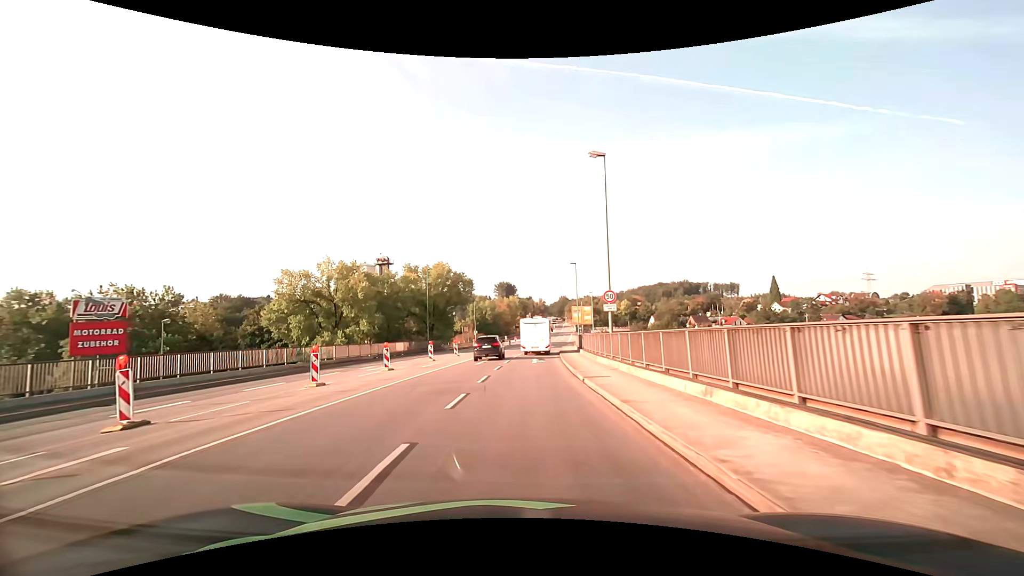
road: primary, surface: asphalt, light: Day
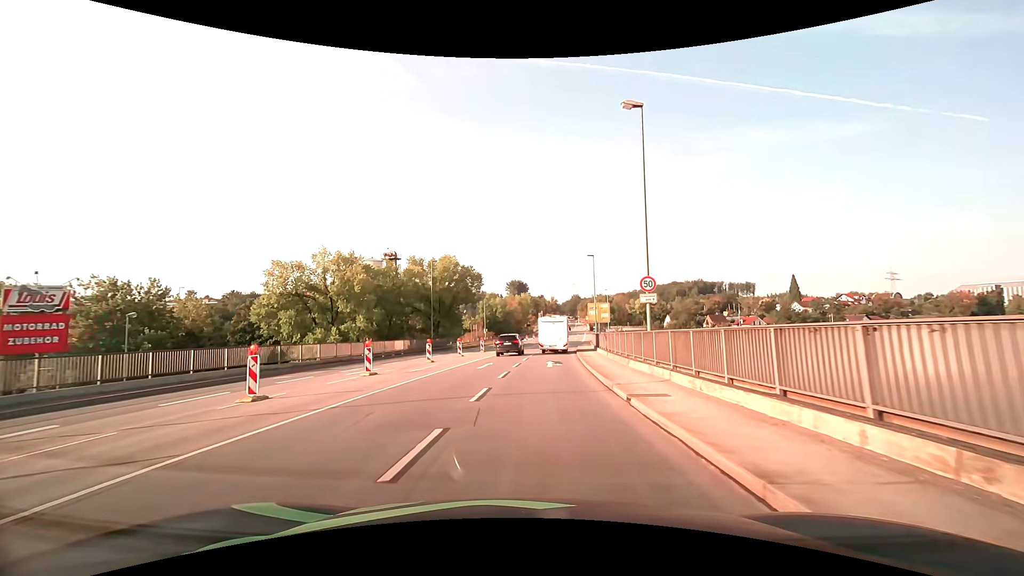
(-0.1, +5.1) m; -1°
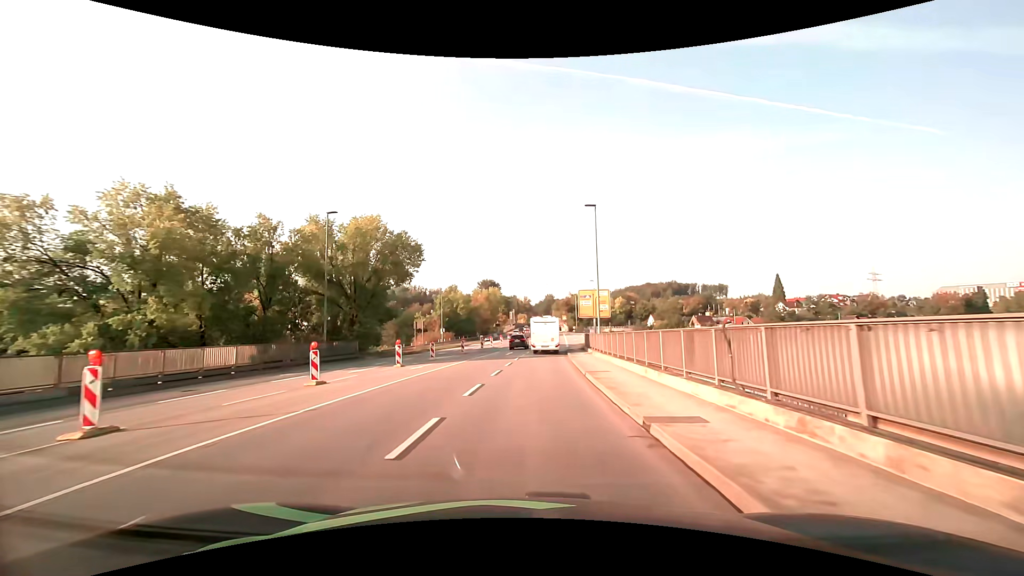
(+0.8, +22.9) m; +3°
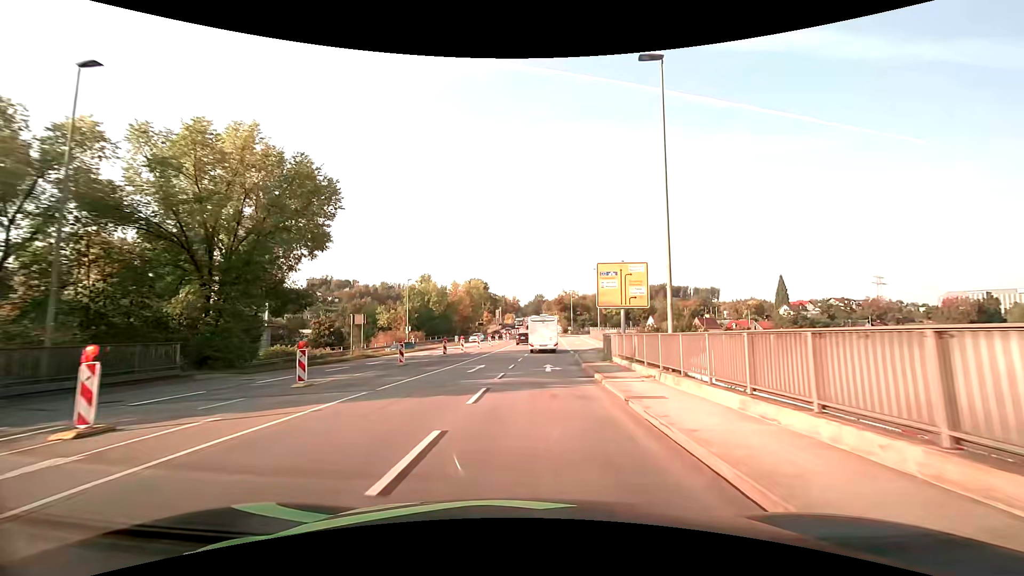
(+0.1, +19.0) m; +1°
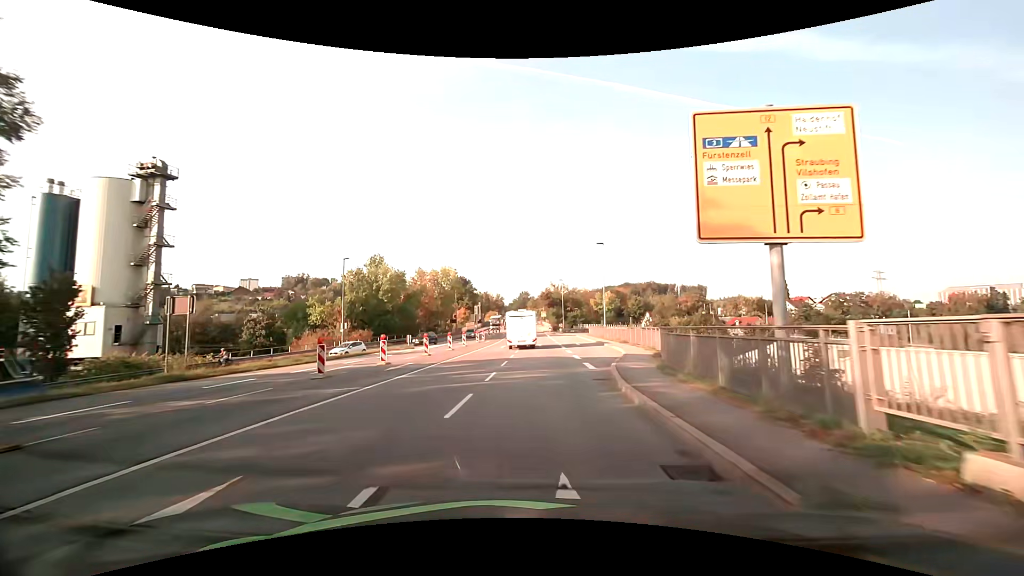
(+0.4, +20.1) m; +1°
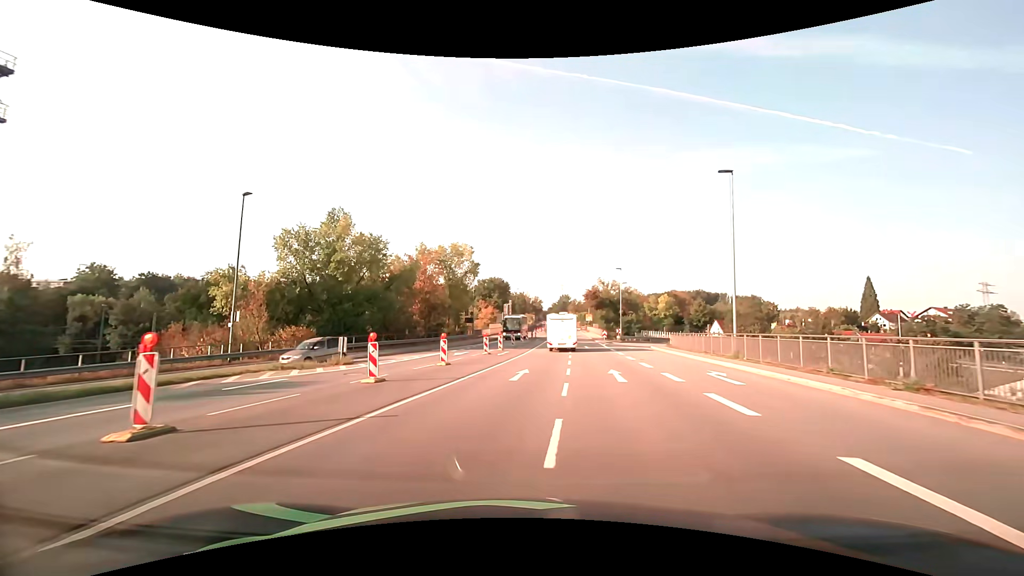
(-0.4, +26.3) m; -4°
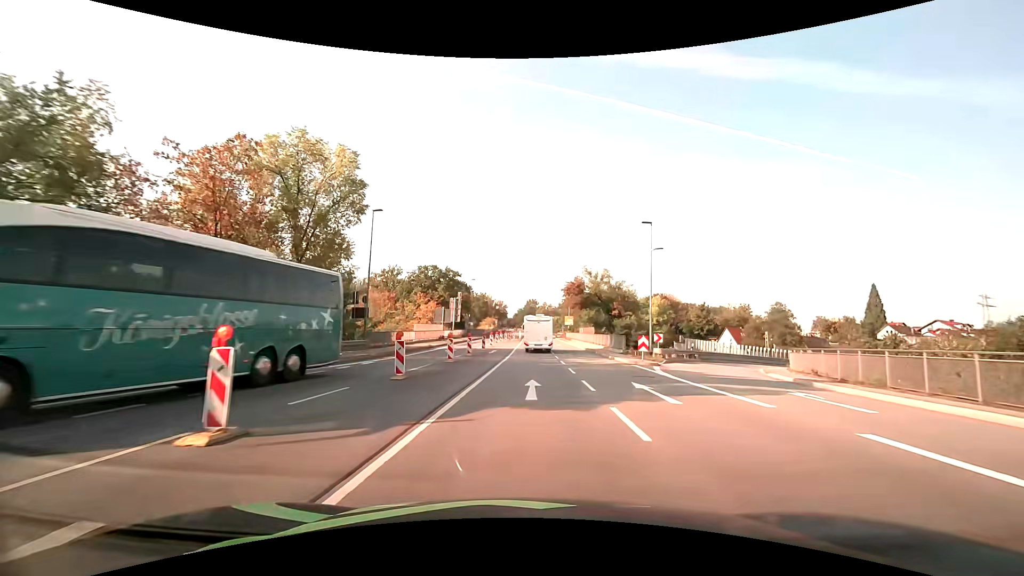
(+1.3, +34.5) m; +4°
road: primary_link
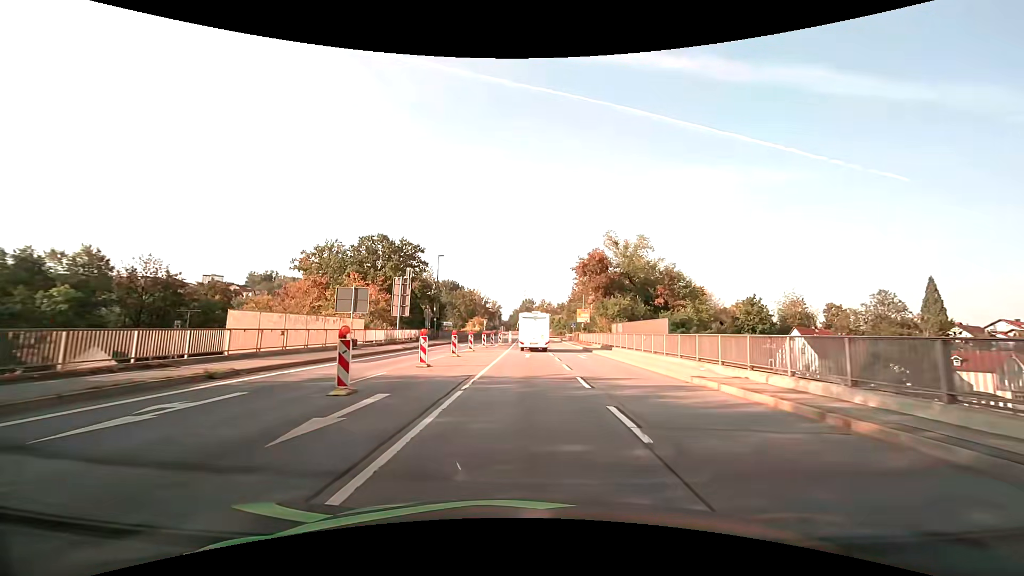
(+0.3, +30.2) m; +1°
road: primary
(0, +10) (0, +20) (0, +30) (0, +40) (0, +50) (0, +60) (0, +70) (0, +80) (0, +90) (-1, +100) m
